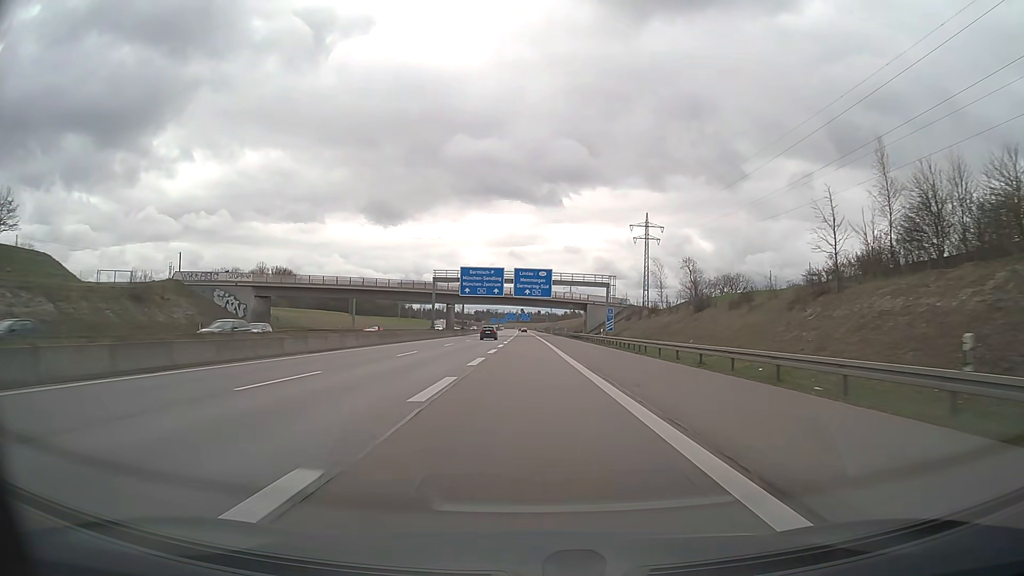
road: motorway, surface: asphalt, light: Day
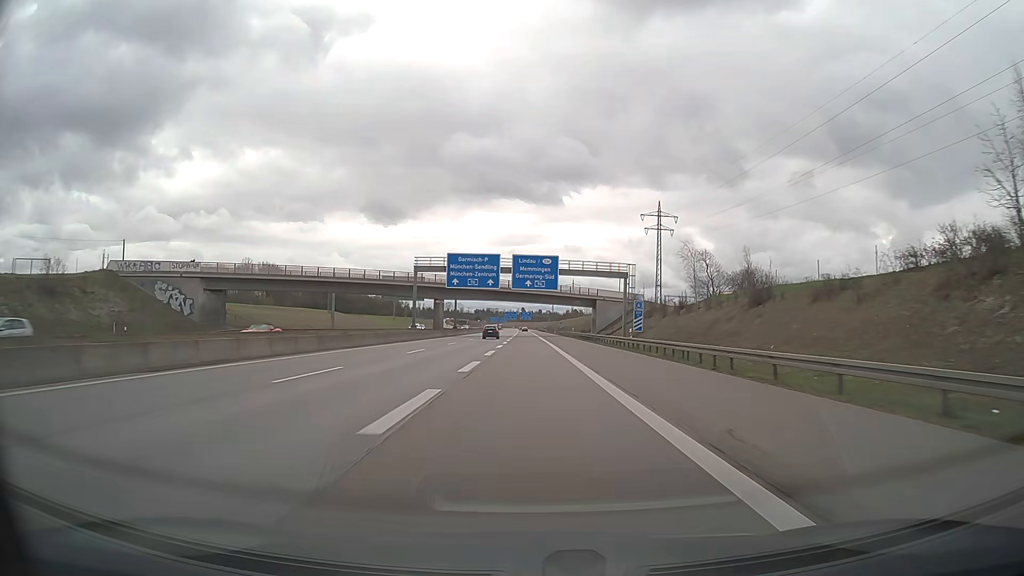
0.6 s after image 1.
(0.0, +15.8) m; 0°
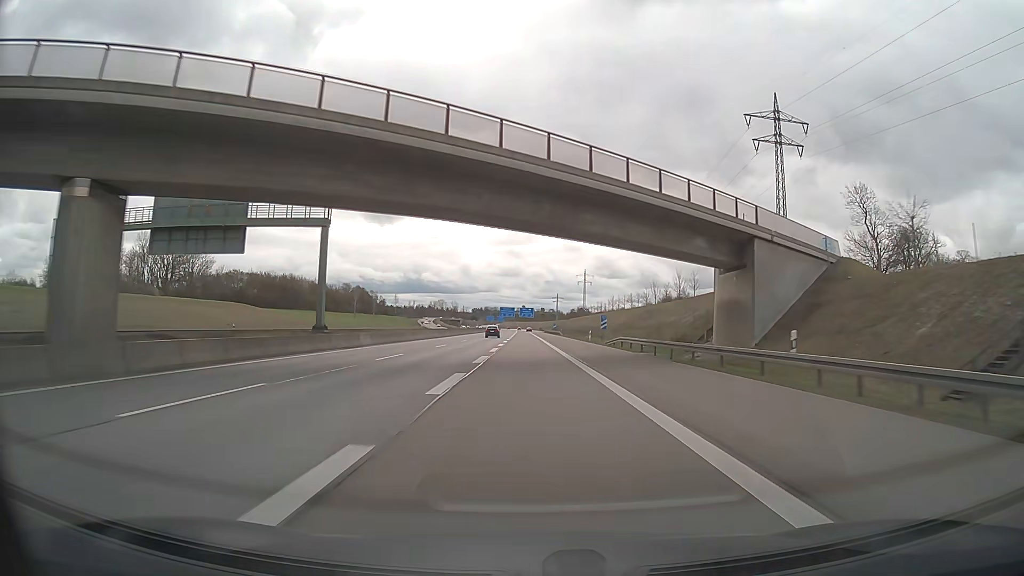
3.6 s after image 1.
(-0.2, +79.2) m; 0°
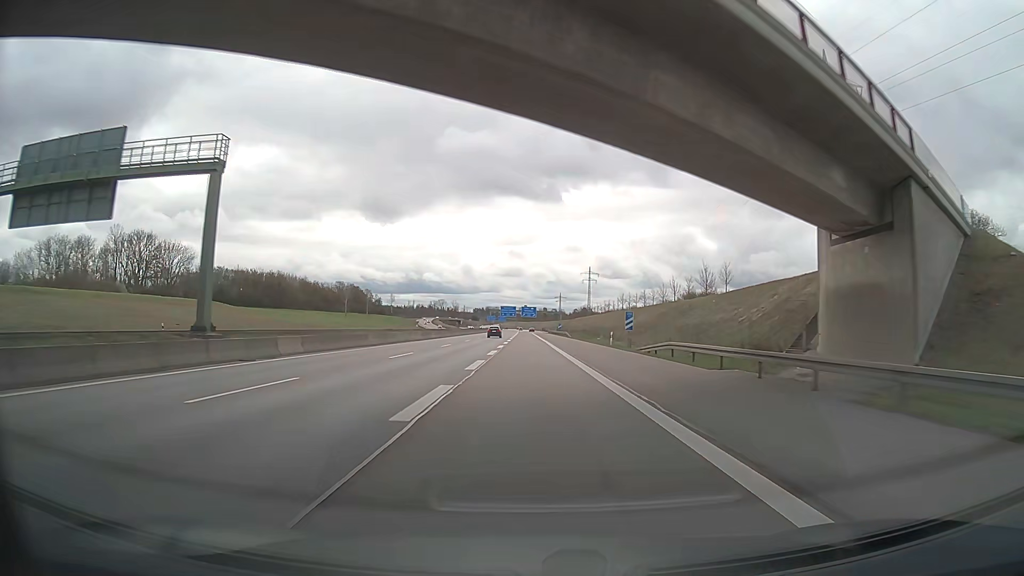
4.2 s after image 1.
(0.0, +15.8) m; 0°
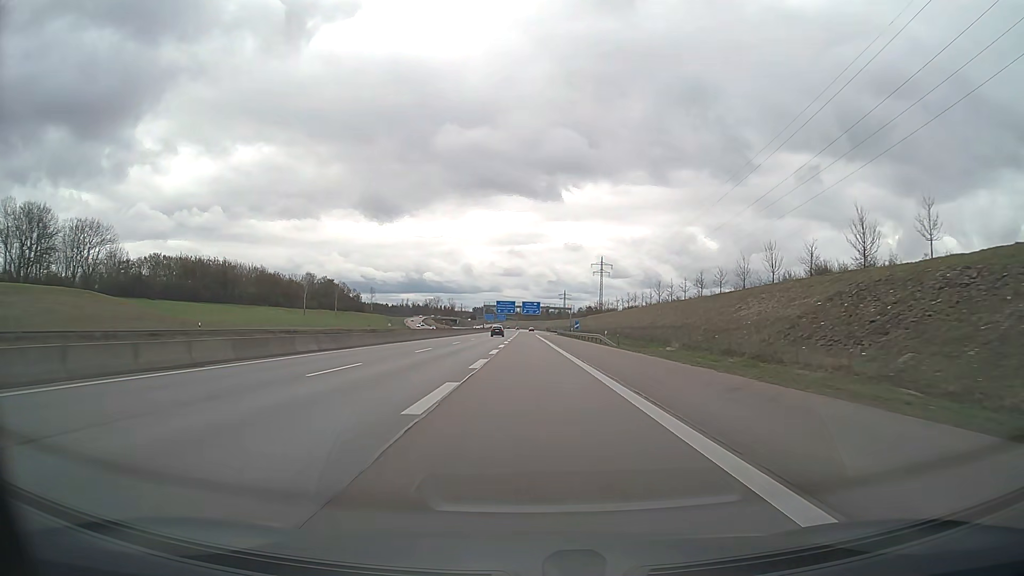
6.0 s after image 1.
(-0.3, +47.5) m; 0°
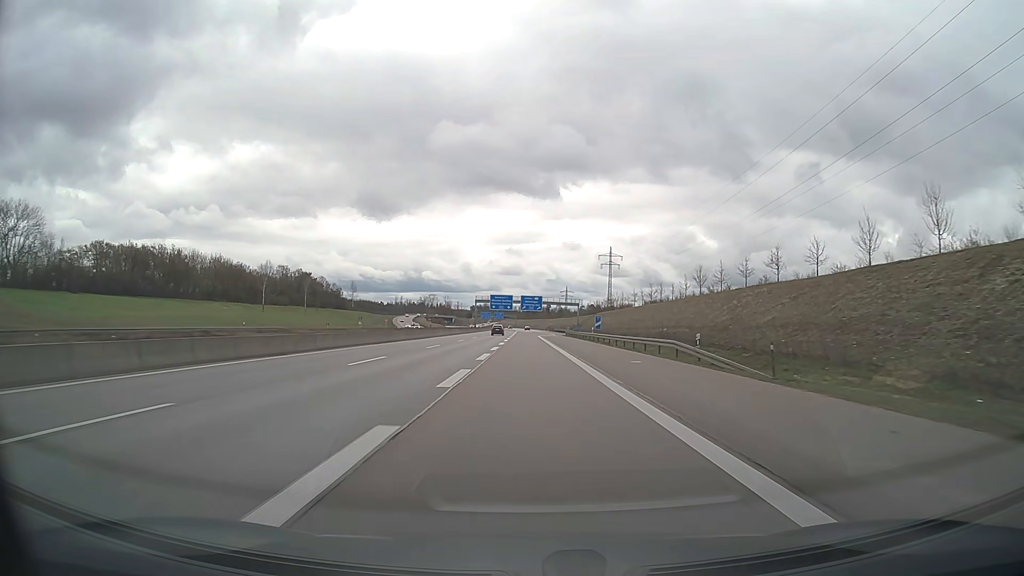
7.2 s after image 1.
(0.0, +31.6) m; 0°
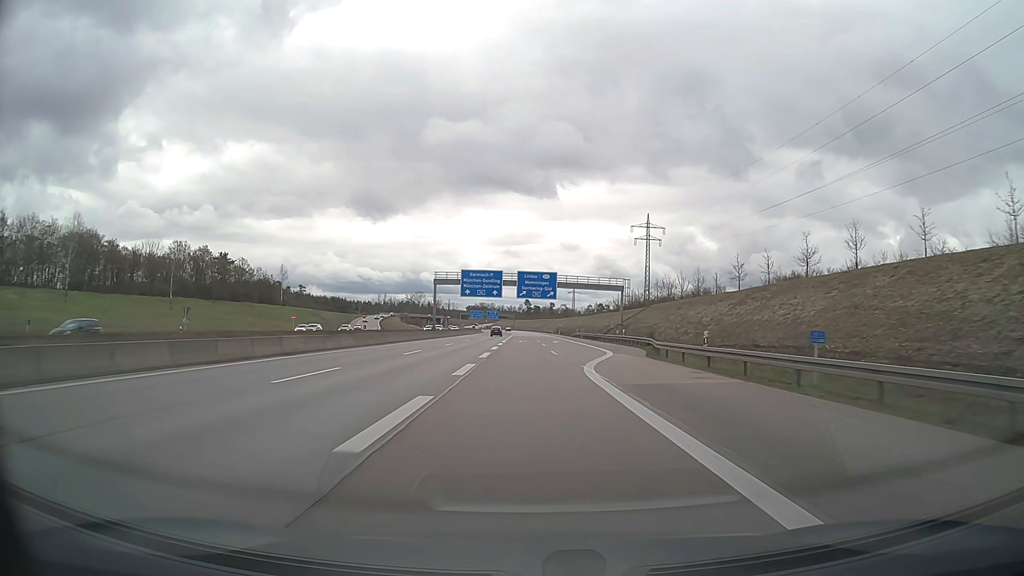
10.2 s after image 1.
(+0.1, +78.9) m; 0°
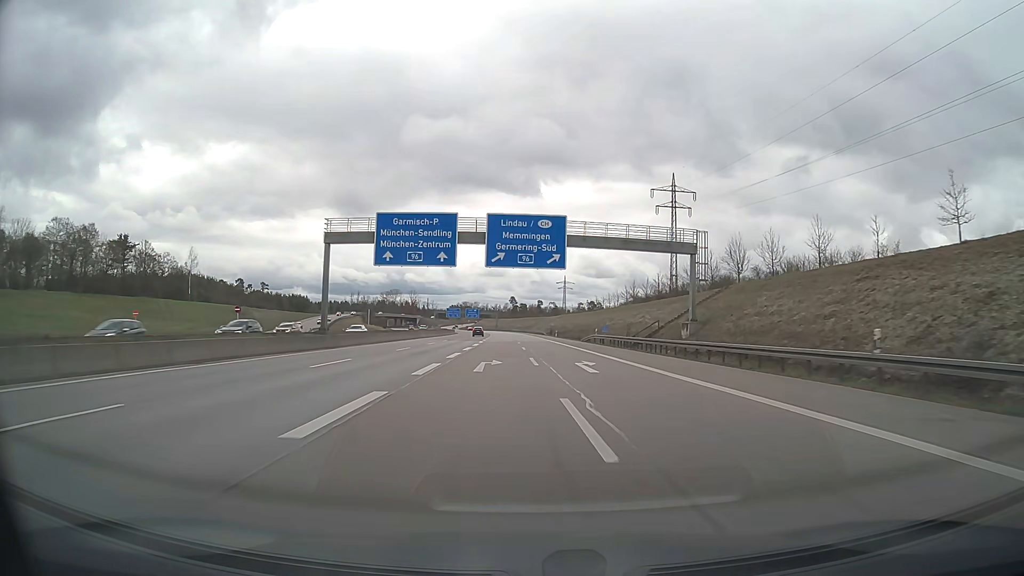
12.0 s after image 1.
(+0.5, +47.4) m; +1°
(0, +10) (0, +20) (0, +30) (0, +40) (0, +50) (0, +60) (0, +70) (0, +80) (0, +90) (0, +100) m
